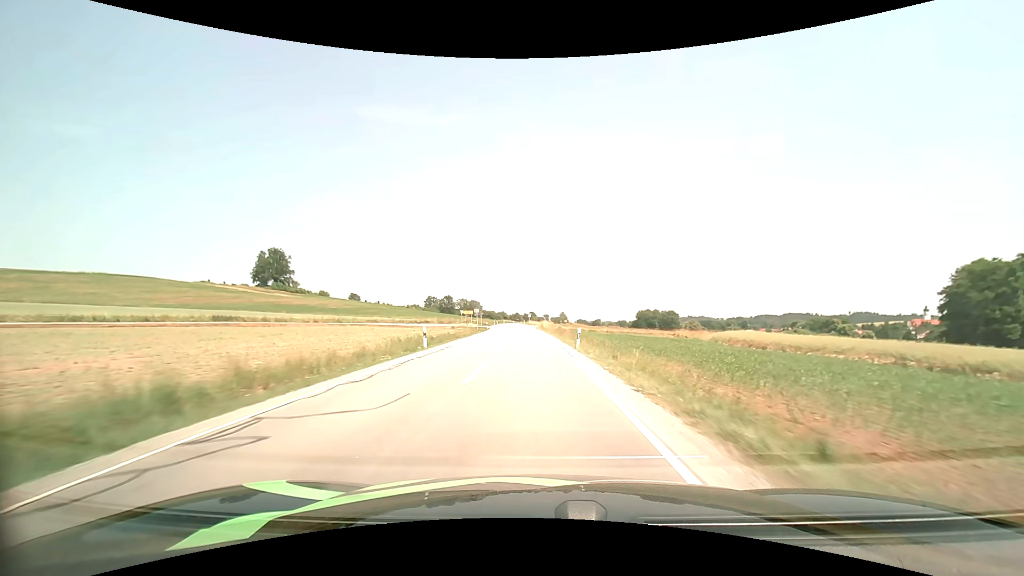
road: secondary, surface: asphalt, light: Day
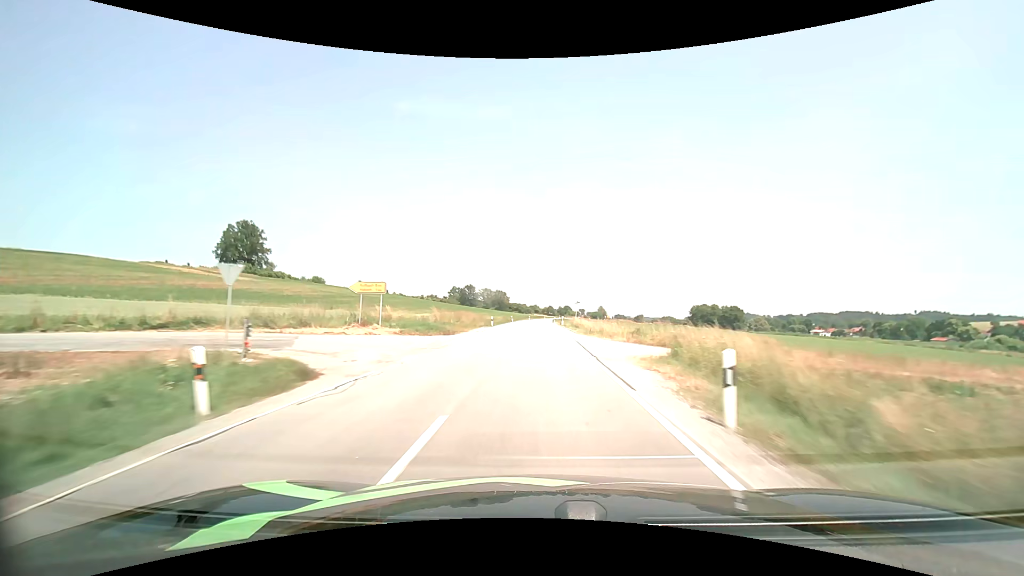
(-2.2, +68.1) m; -4°
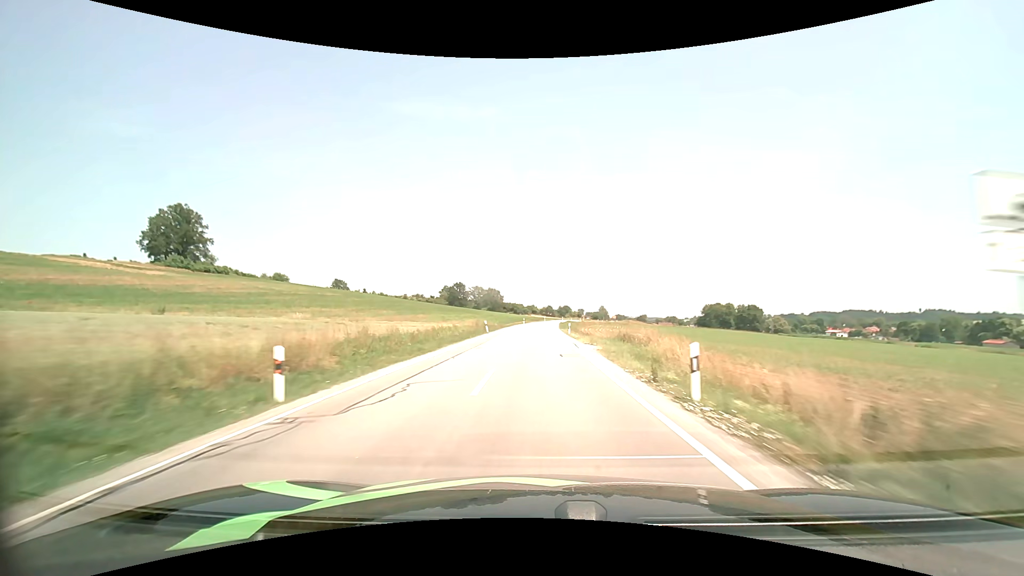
(-0.3, +41.3) m; 0°
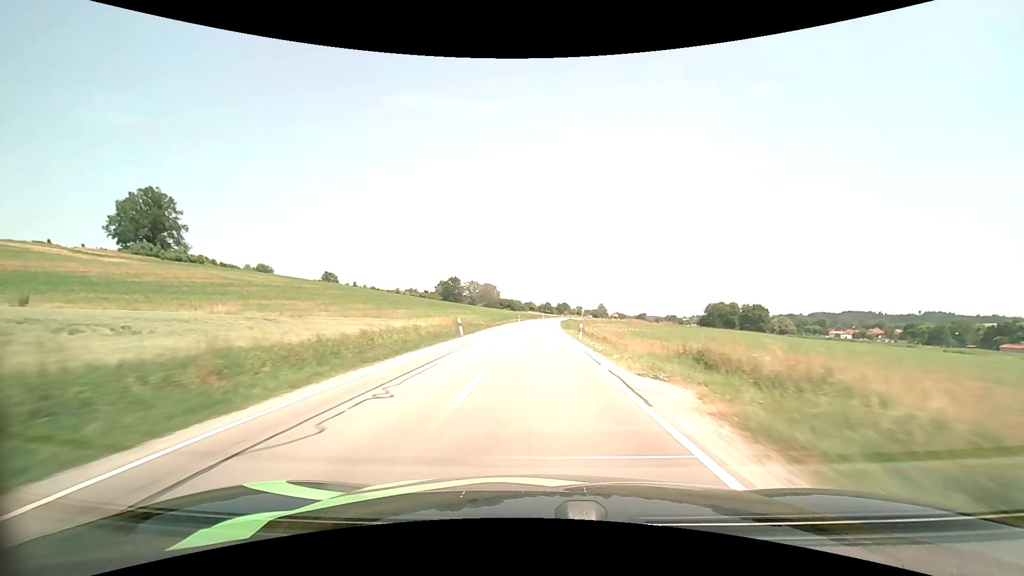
(0.0, +13.6) m; 0°
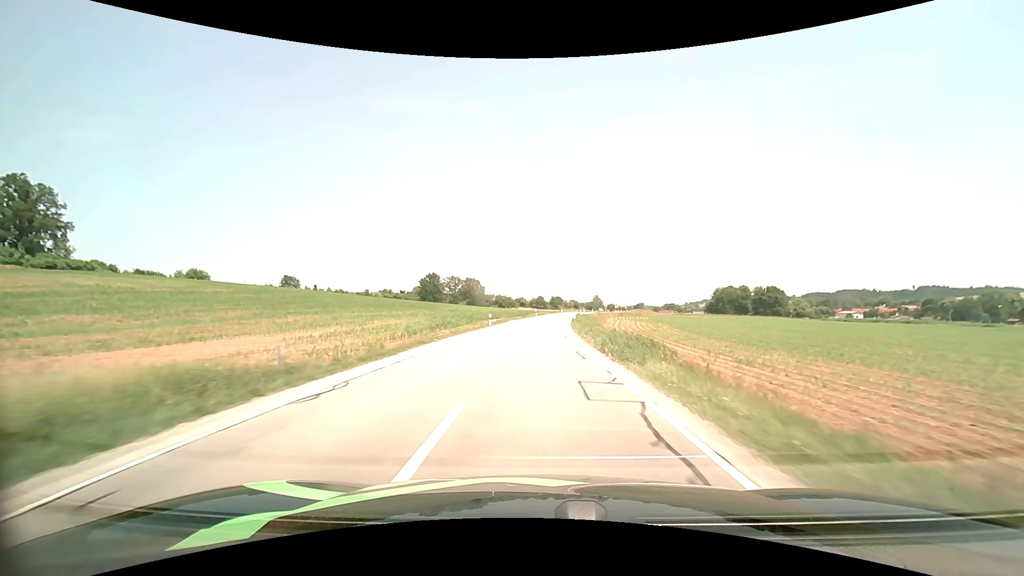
(+0.4, +39.7) m; +1°
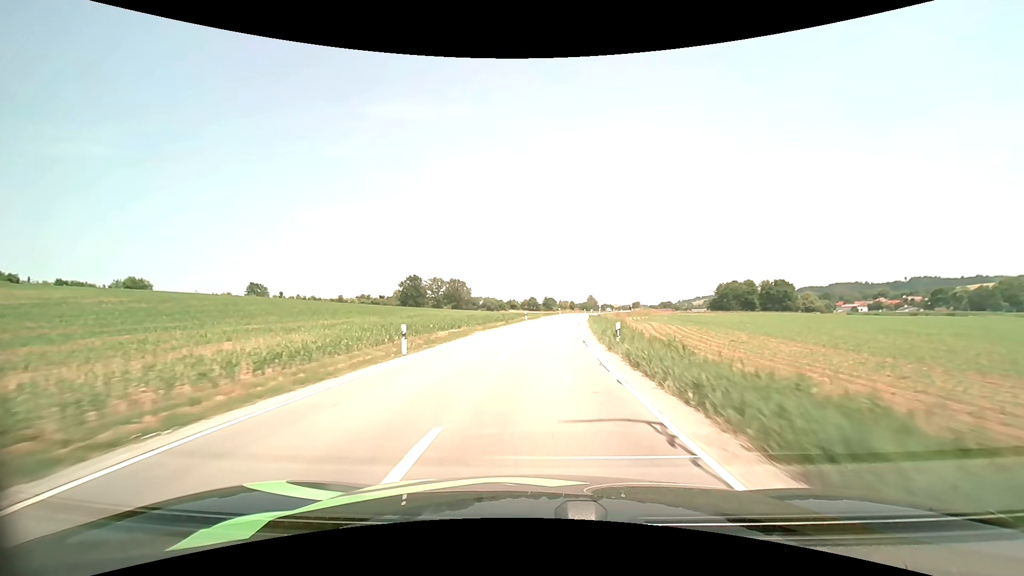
(+0.1, +25.3) m; +1°
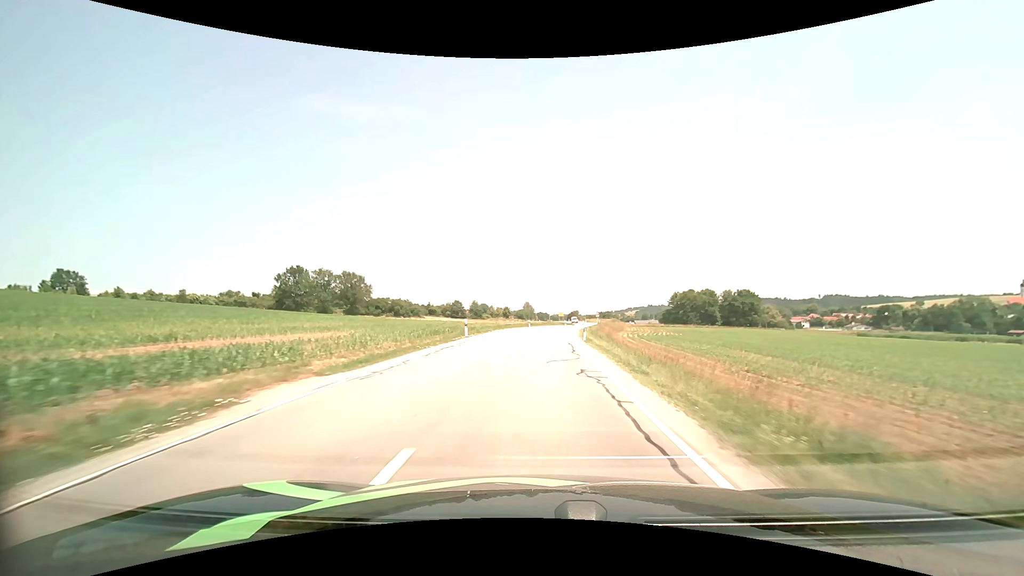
(+3.9, +60.0) m; +7°
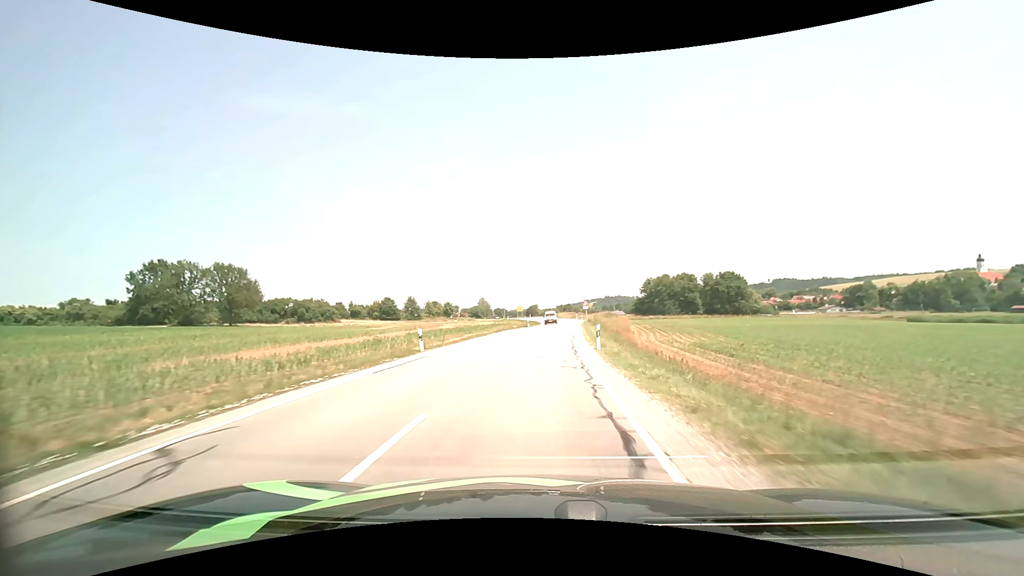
(+1.7, +45.6) m; +5°
(0, +10) (0, +20) (+1, +30) (+1, +40) (+2, +50) (+3, +60) (+4, +70) (+4, +80) (+5, +90) (+5, +100) m
